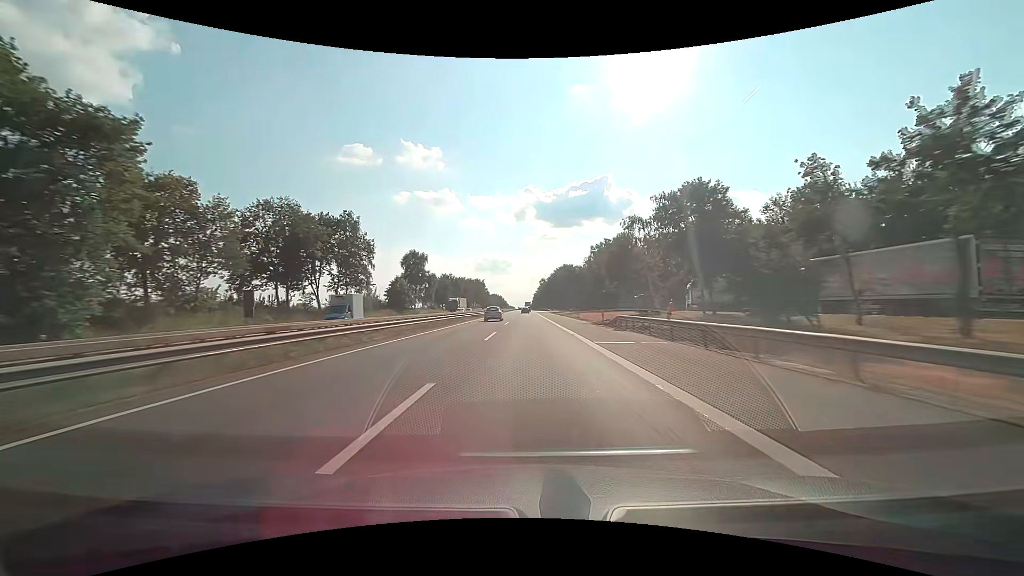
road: motorway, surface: asphalt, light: Day
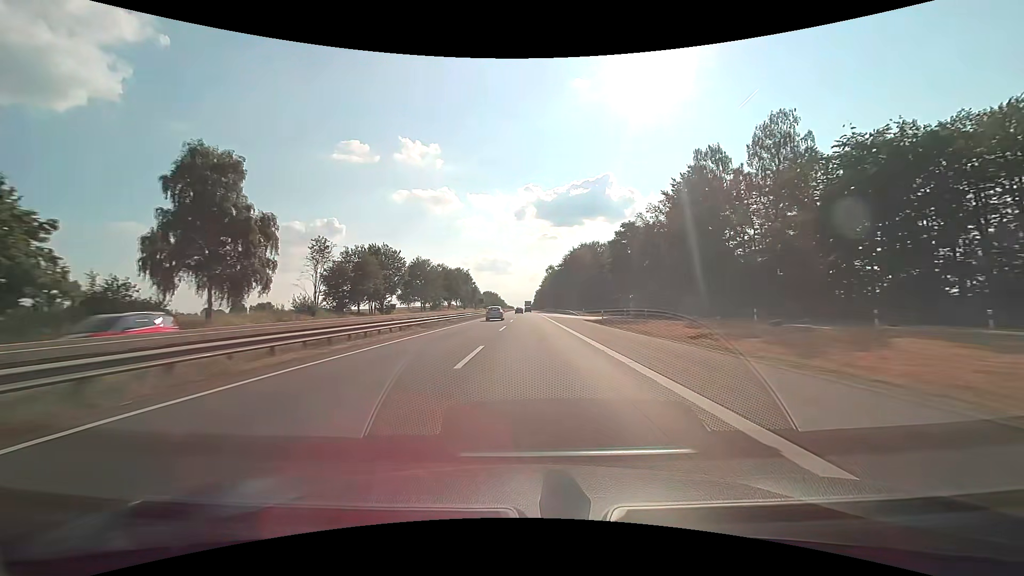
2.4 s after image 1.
(+0.1, +82.4) m; 0°
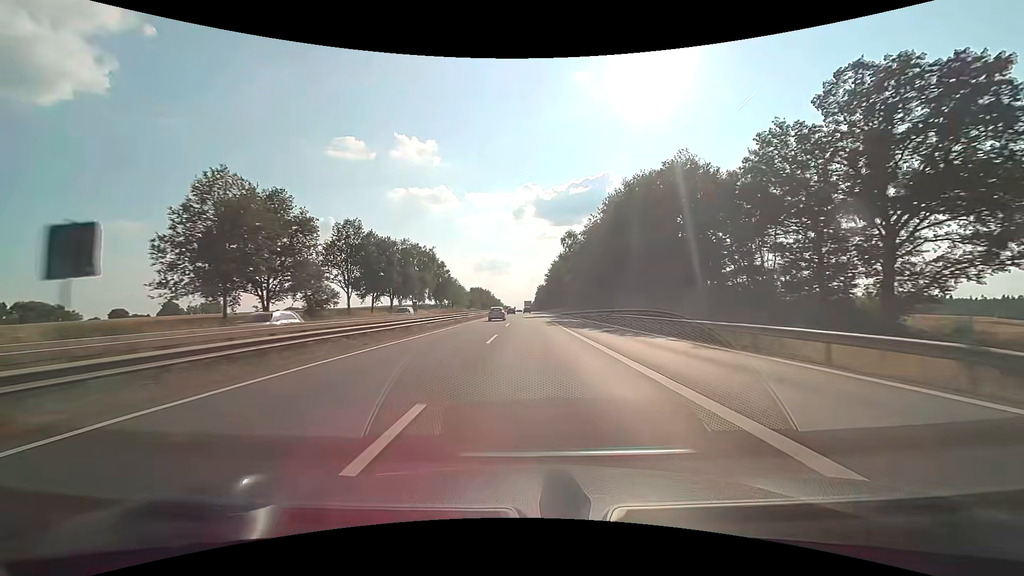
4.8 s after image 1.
(+0.1, +82.4) m; 0°
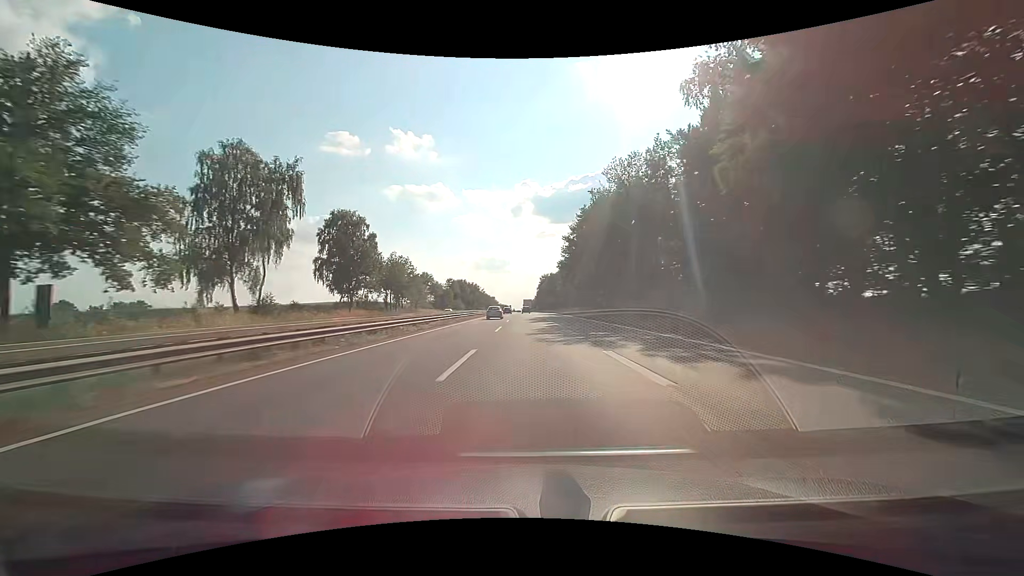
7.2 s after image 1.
(+0.1, +82.4) m; 0°
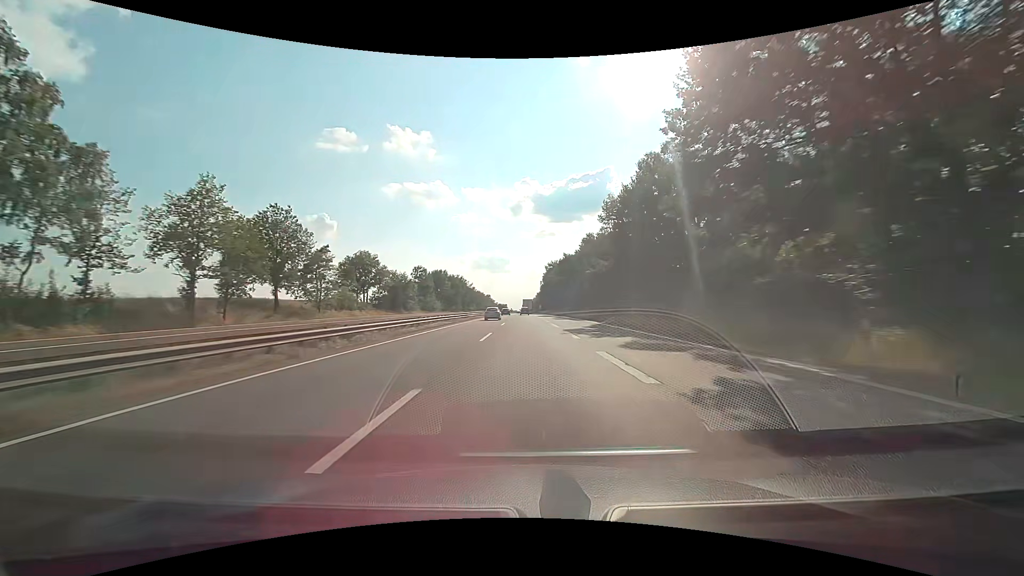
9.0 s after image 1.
(0.0, +61.6) m; 0°
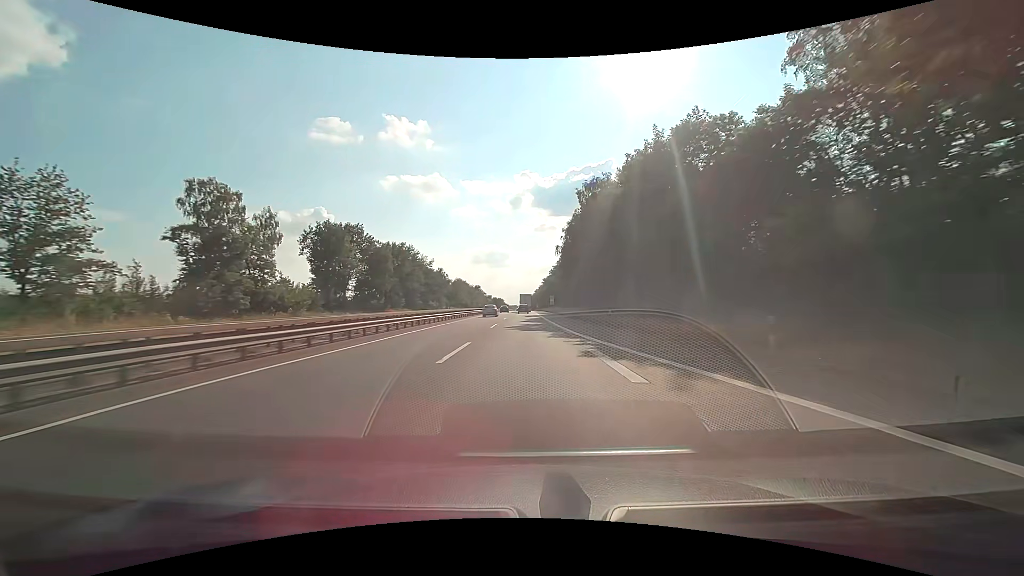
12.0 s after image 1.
(+0.1, +98.7) m; 0°
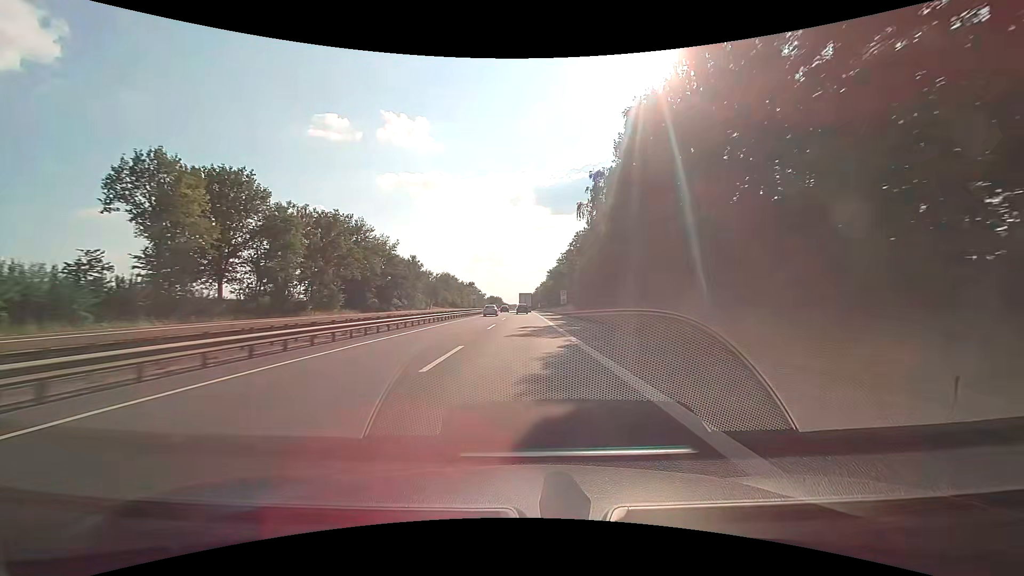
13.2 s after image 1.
(-0.1, +37.4) m; 0°
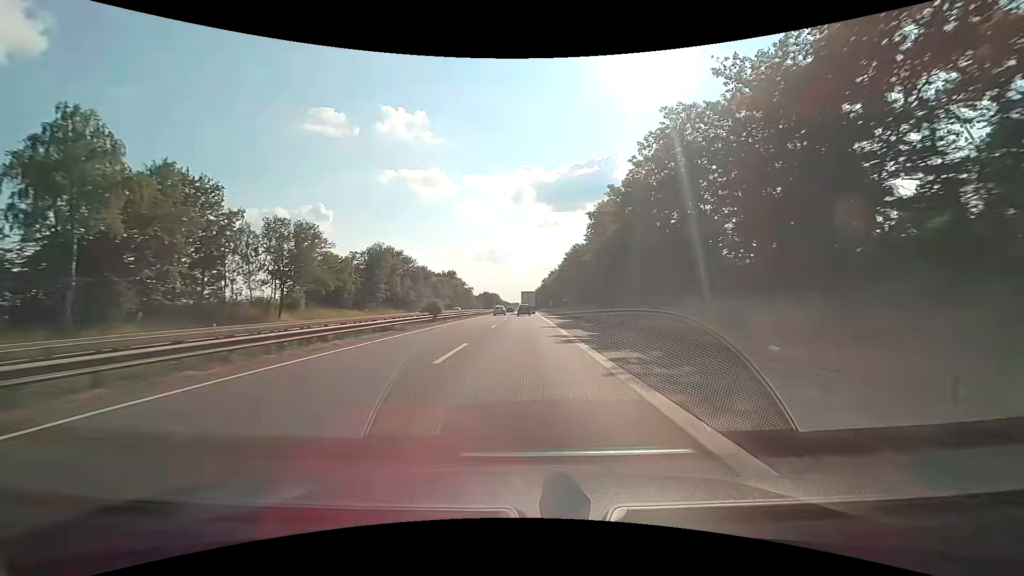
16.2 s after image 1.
(-0.1, +88.9) m; 0°
(0, +10) (0, +20) (0, +30) (0, +40) (0, +50) (0, +60) (0, +70) (0, +80) (0, +90) (0, +100) m
